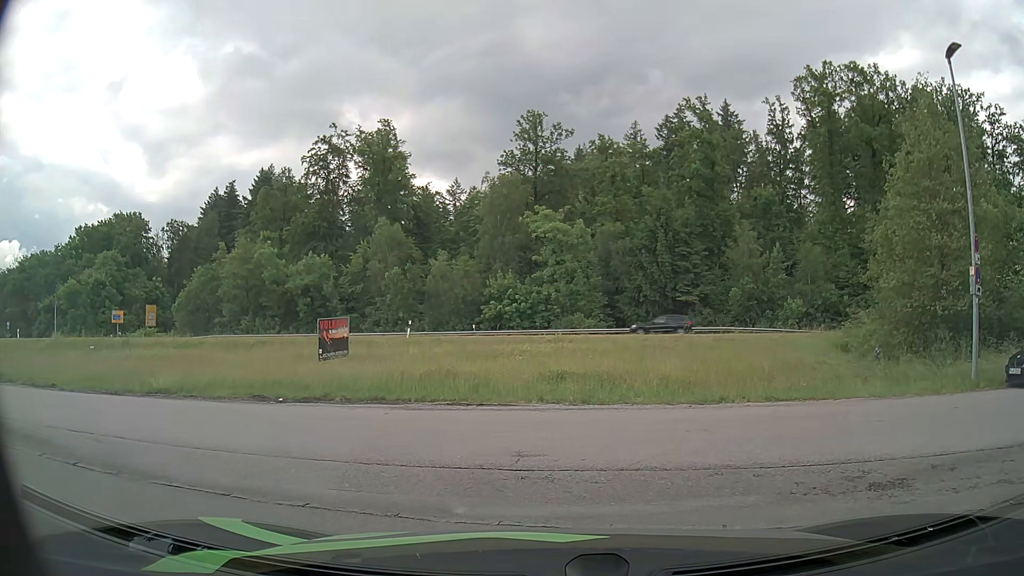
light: Day
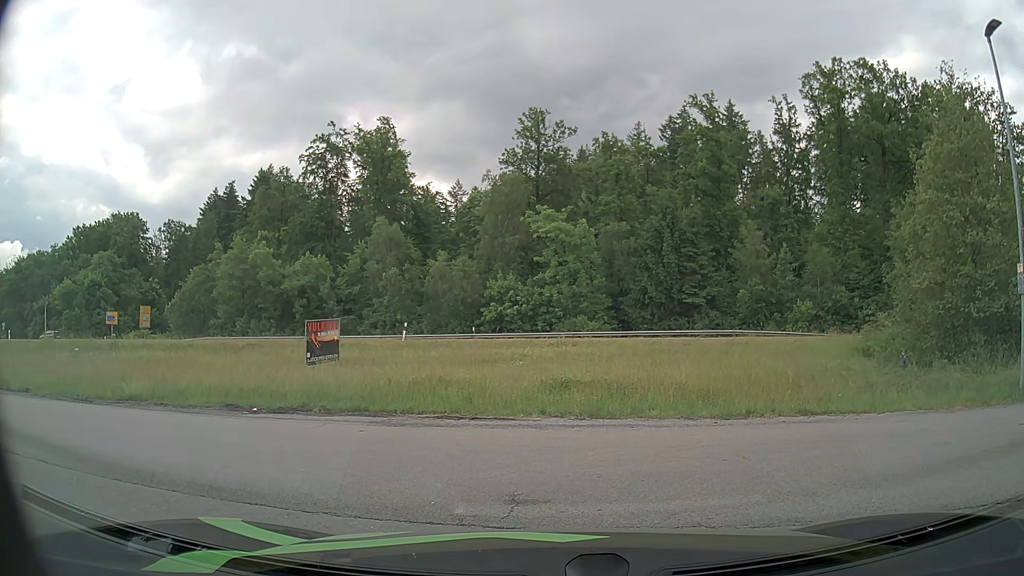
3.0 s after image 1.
(0.0, +1.8) m; 0°
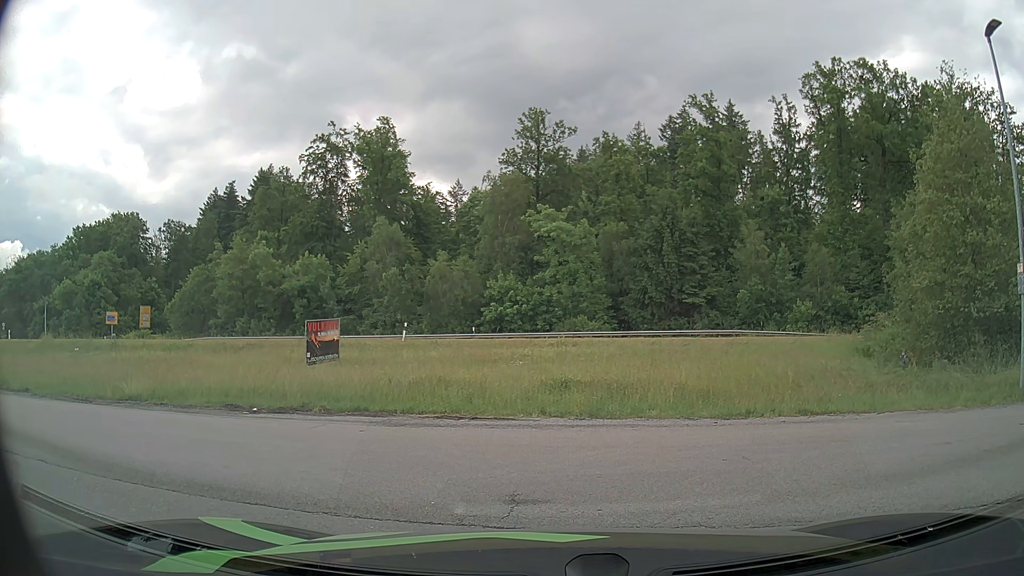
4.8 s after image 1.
(0.0, 0.0) m; 0°
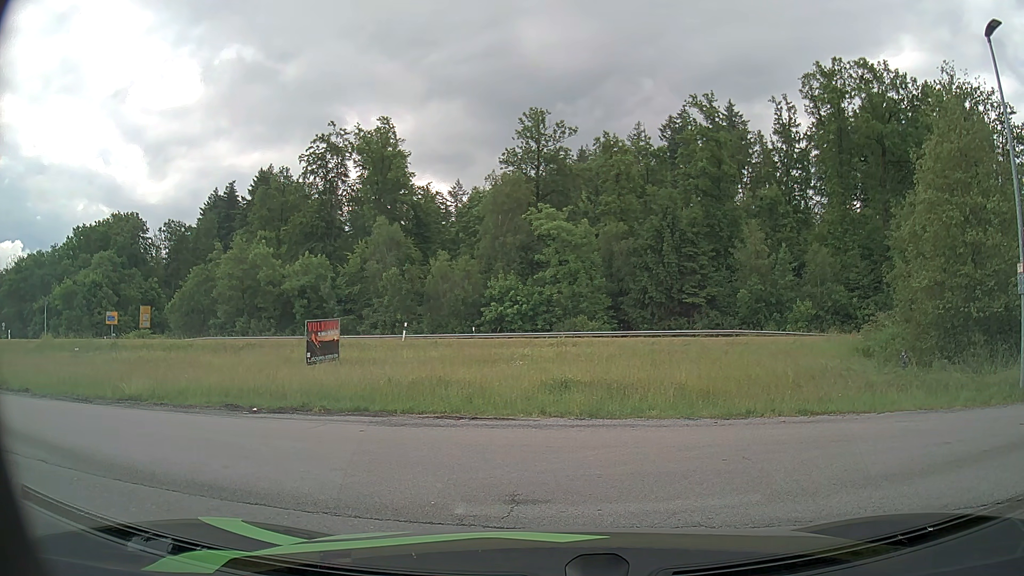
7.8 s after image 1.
(0.0, 0.0) m; 0°
